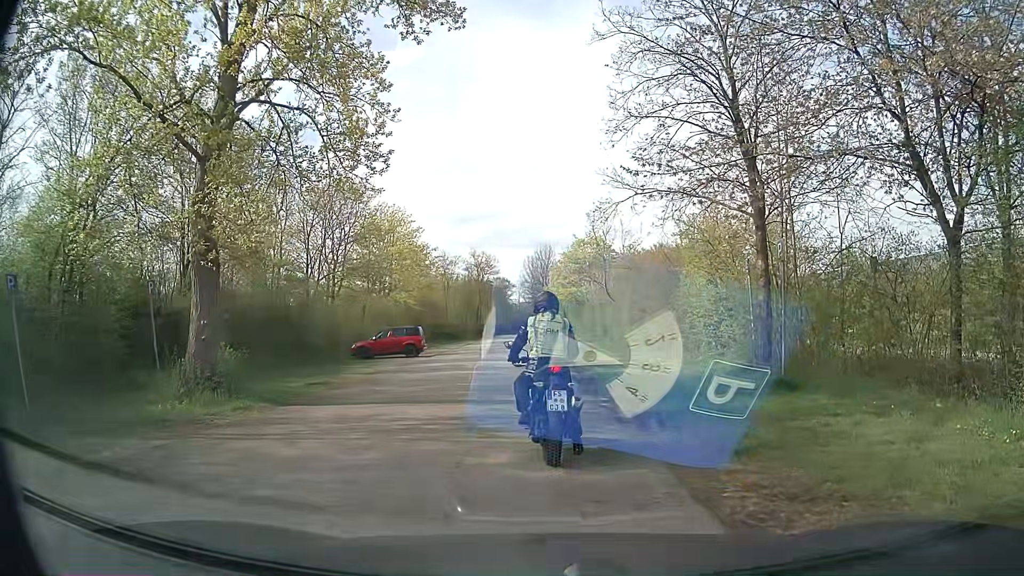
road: service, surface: asphalt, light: Day
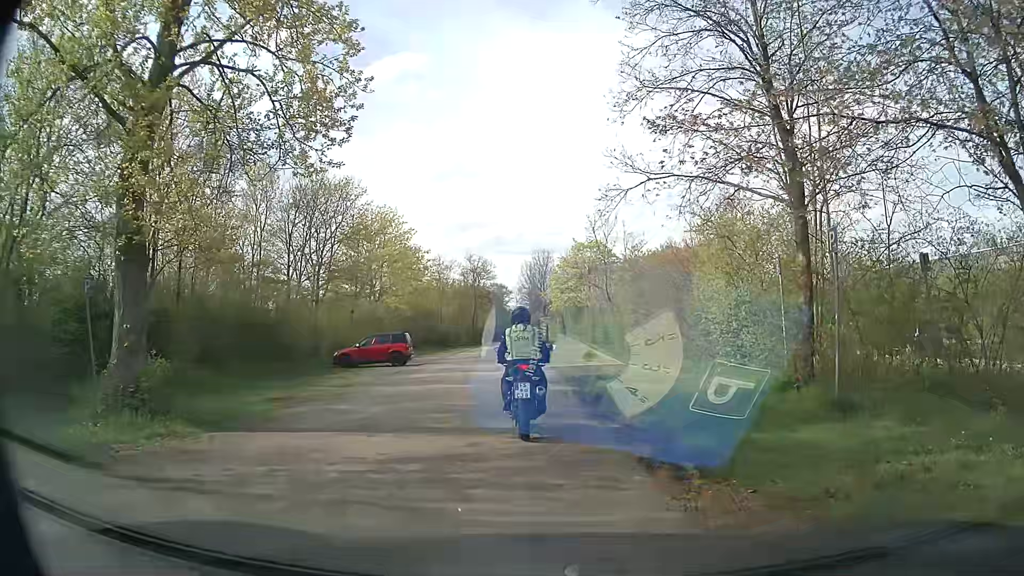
(0.0, +2.9) m; 0°
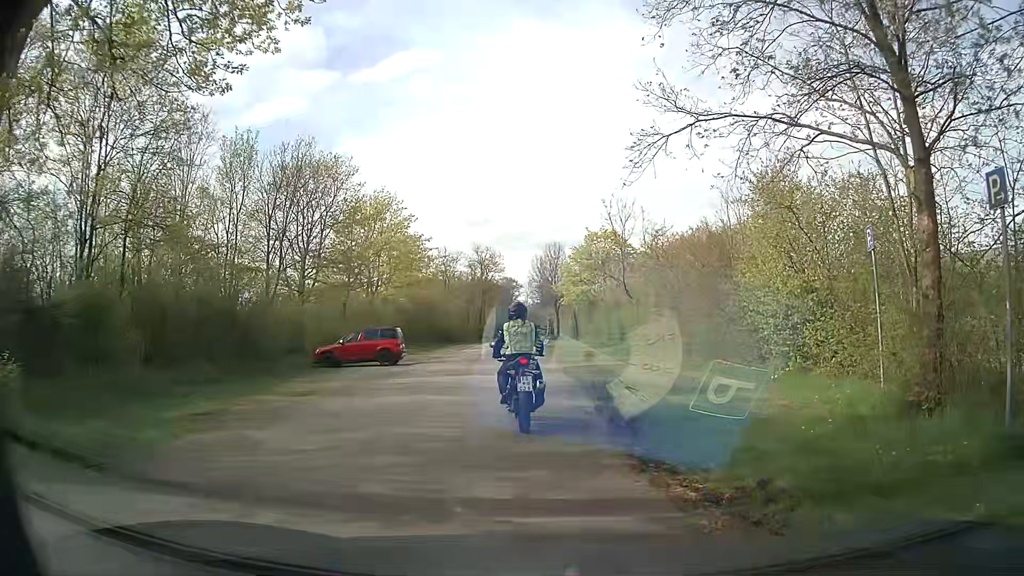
(-0.1, +4.4) m; -3°
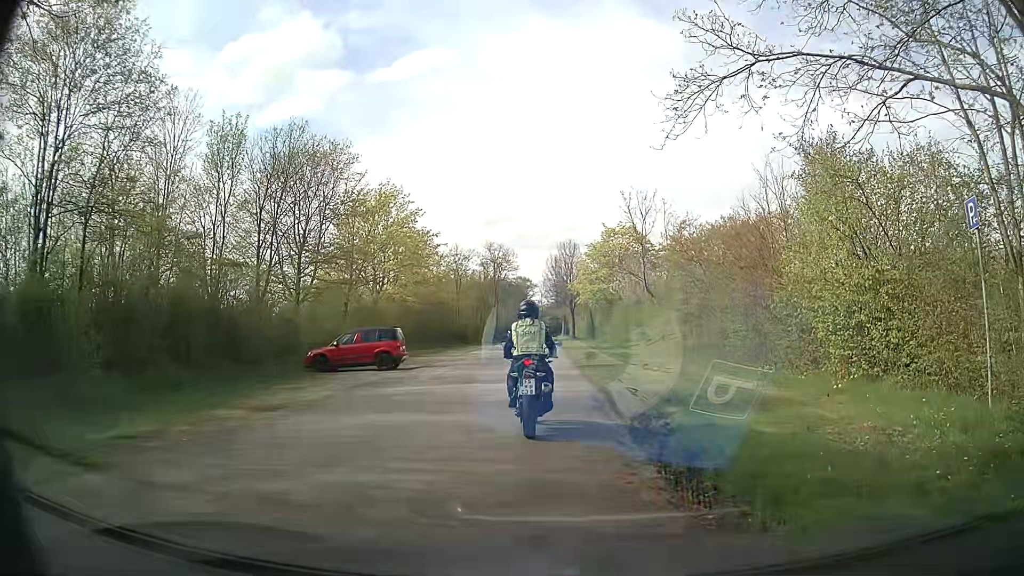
(0.0, +2.9) m; 0°
